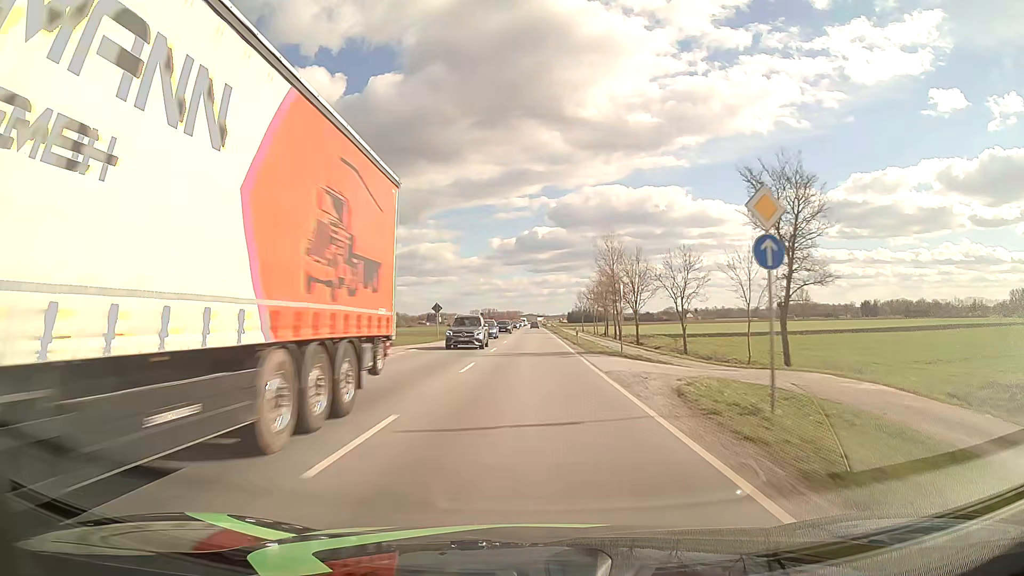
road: primary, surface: asphalt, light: Day
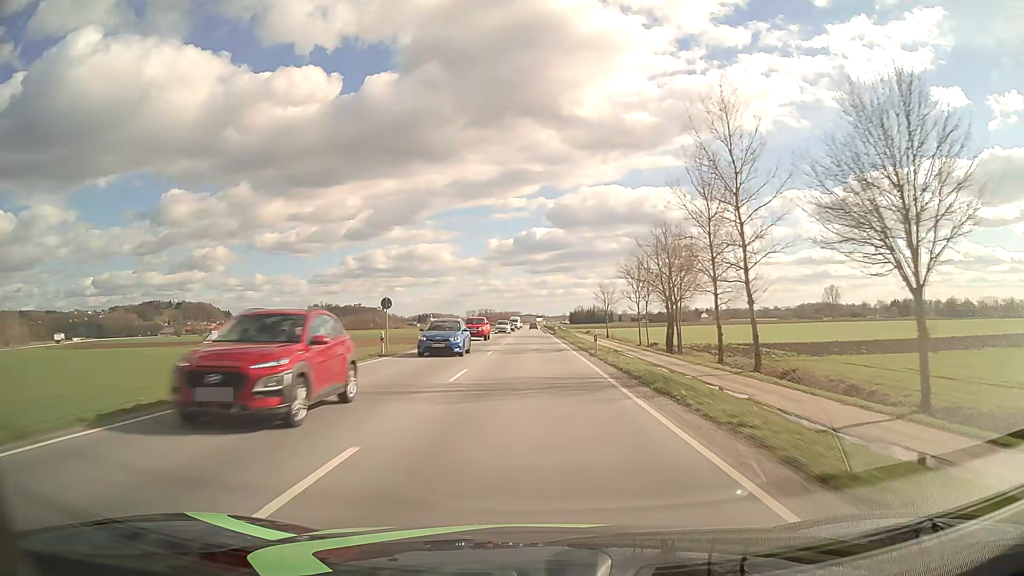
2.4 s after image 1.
(0.0, +63.3) m; 0°
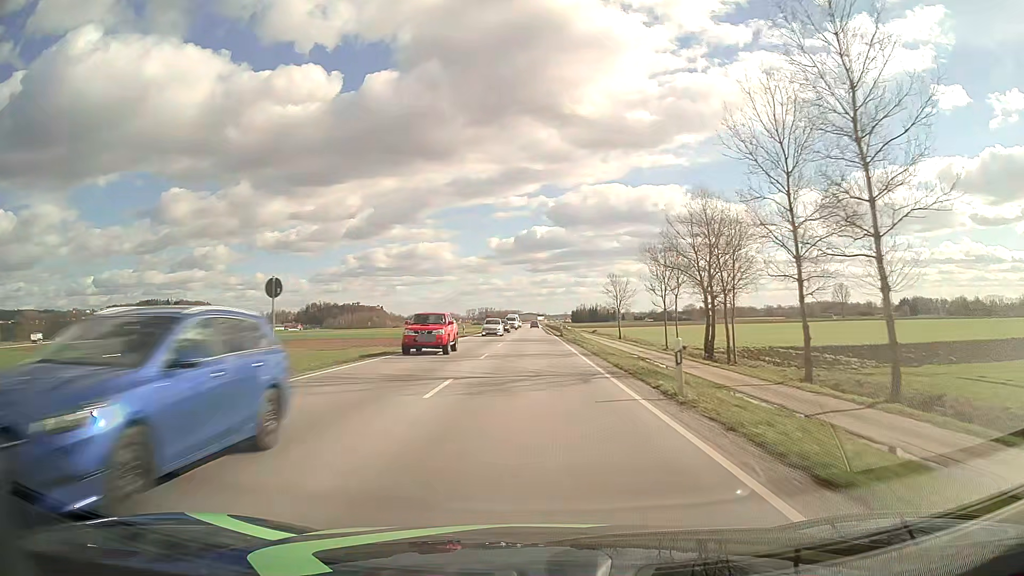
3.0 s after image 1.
(0.0, +15.8) m; 0°
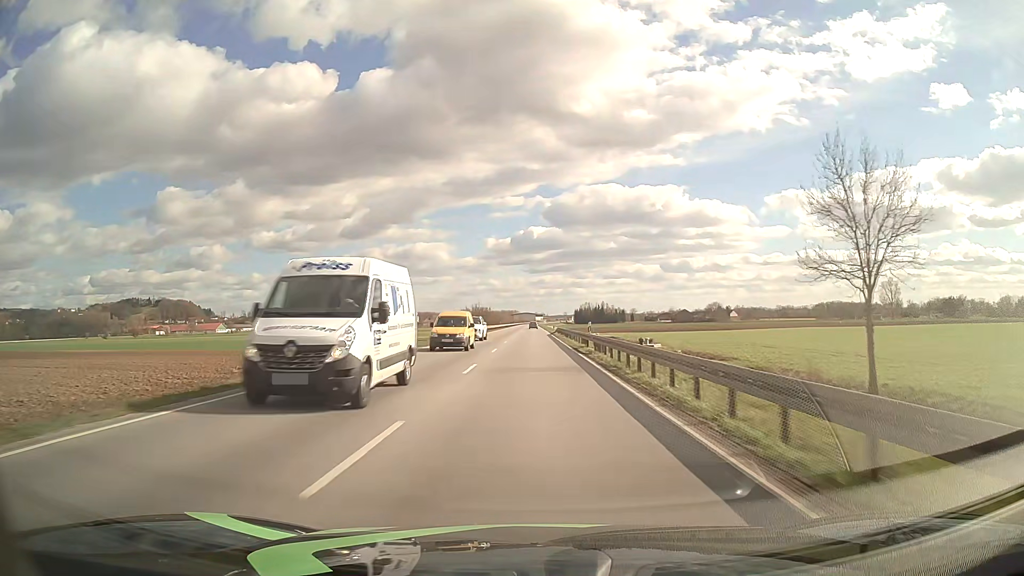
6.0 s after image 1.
(-0.1, +79.1) m; 0°
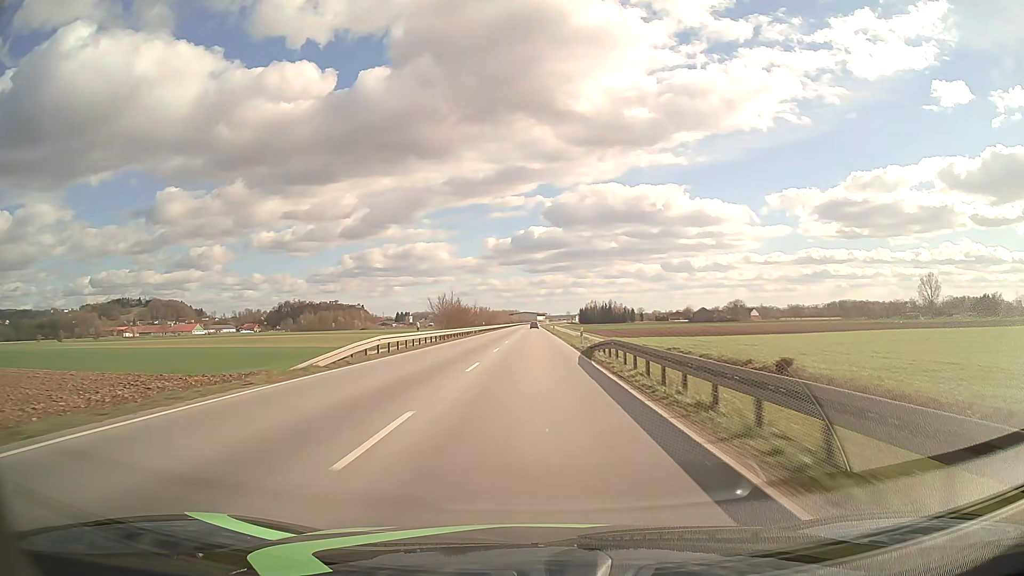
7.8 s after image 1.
(0.0, +47.5) m; 0°
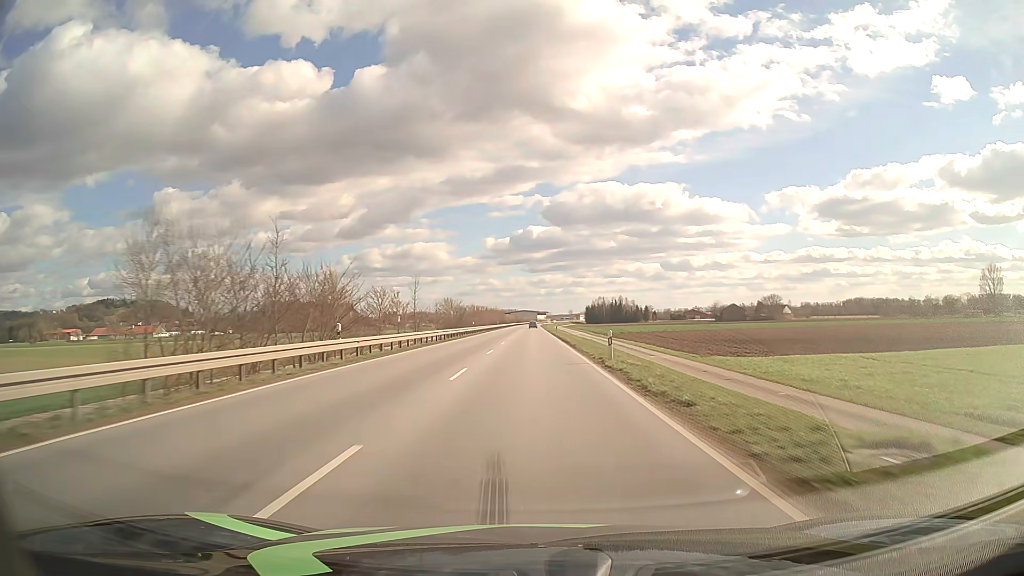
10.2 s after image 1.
(+0.1, +63.4) m; 0°
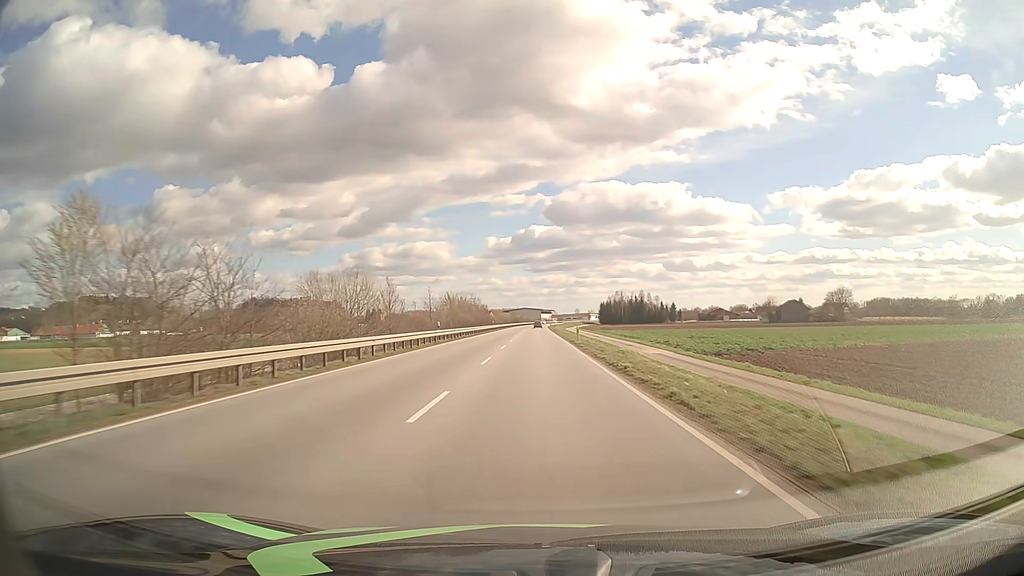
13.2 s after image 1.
(-0.3, +79.1) m; 0°
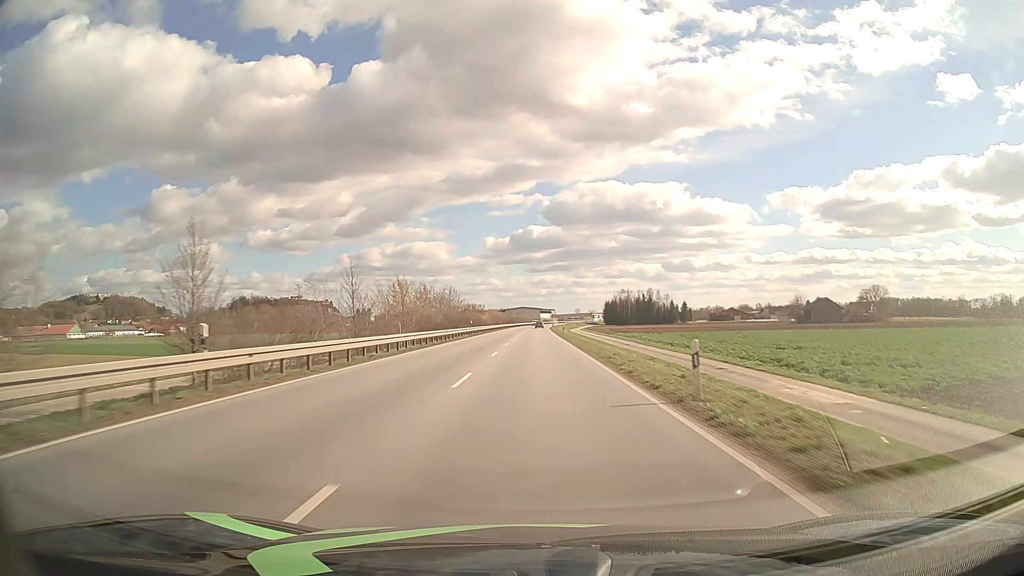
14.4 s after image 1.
(0.0, +31.6) m; 0°
(0, +10) (0, +20) (0, +30) (0, +40) (0, +50) (0, +60) (0, +70) (0, +80) (+1, +90) (+1, +100) m
